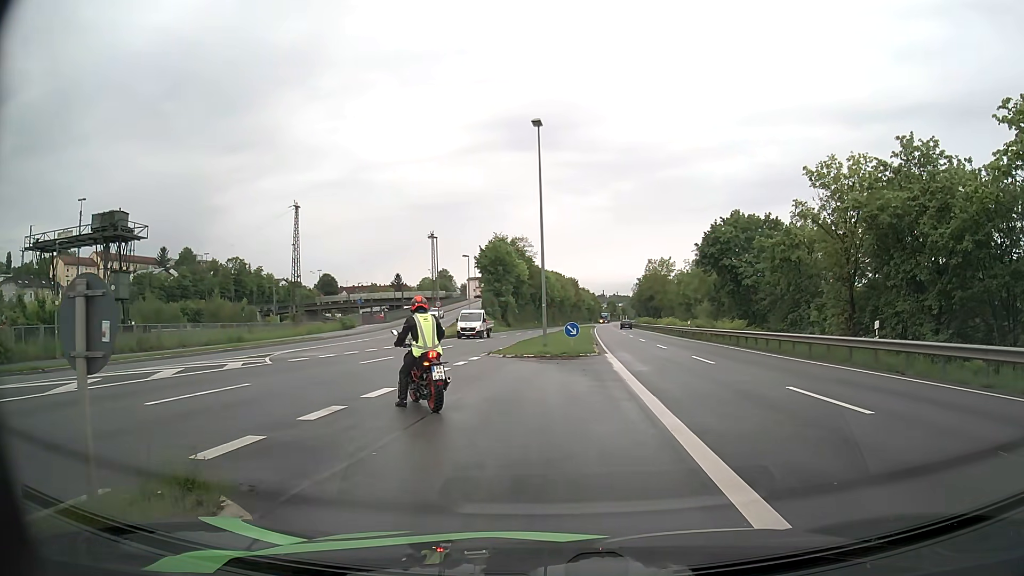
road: primary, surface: asphalt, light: Day
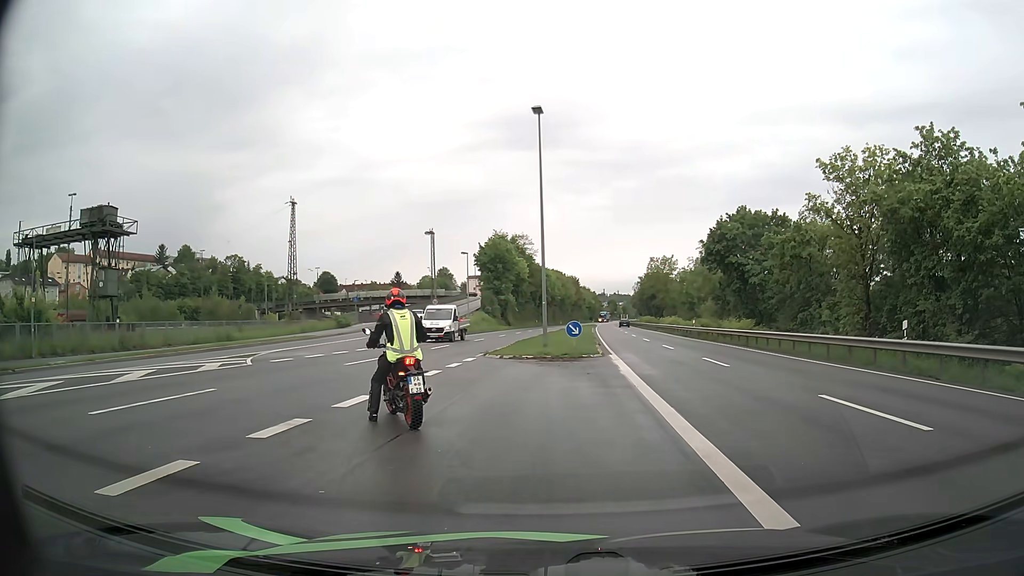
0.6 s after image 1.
(0.0, +1.6) m; 0°
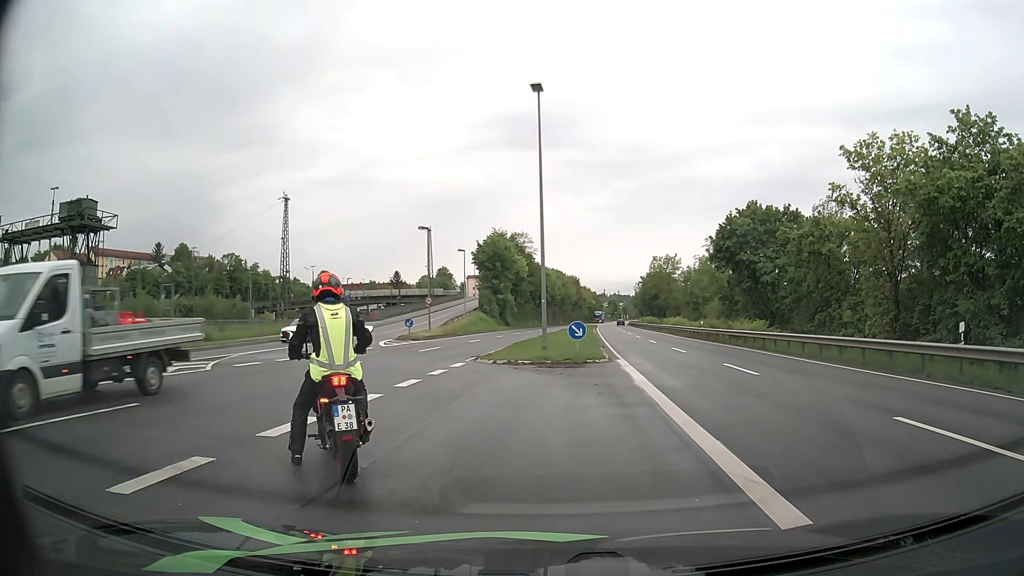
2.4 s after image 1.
(0.0, +2.7) m; -1°
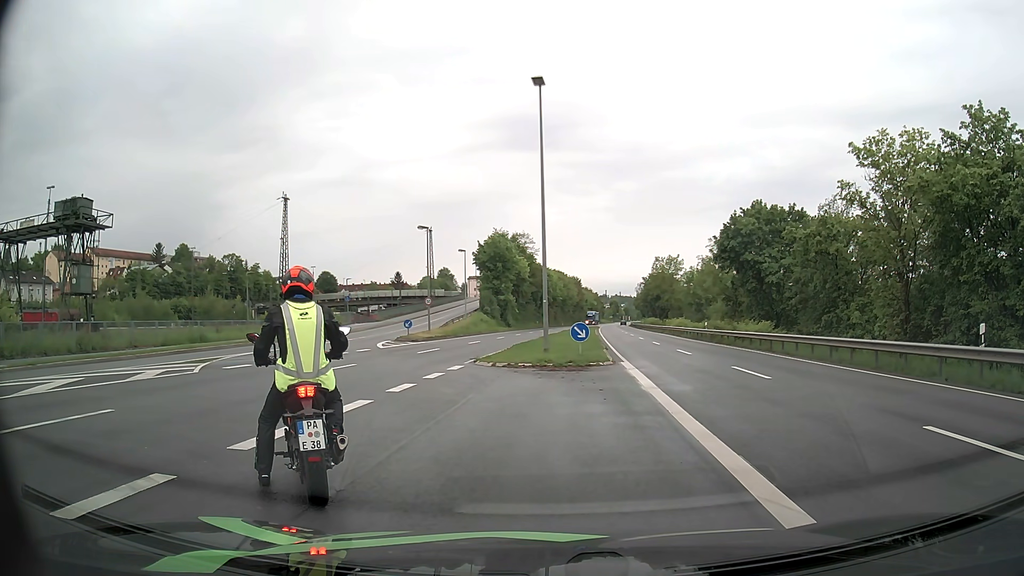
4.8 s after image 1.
(0.0, +0.8) m; 0°
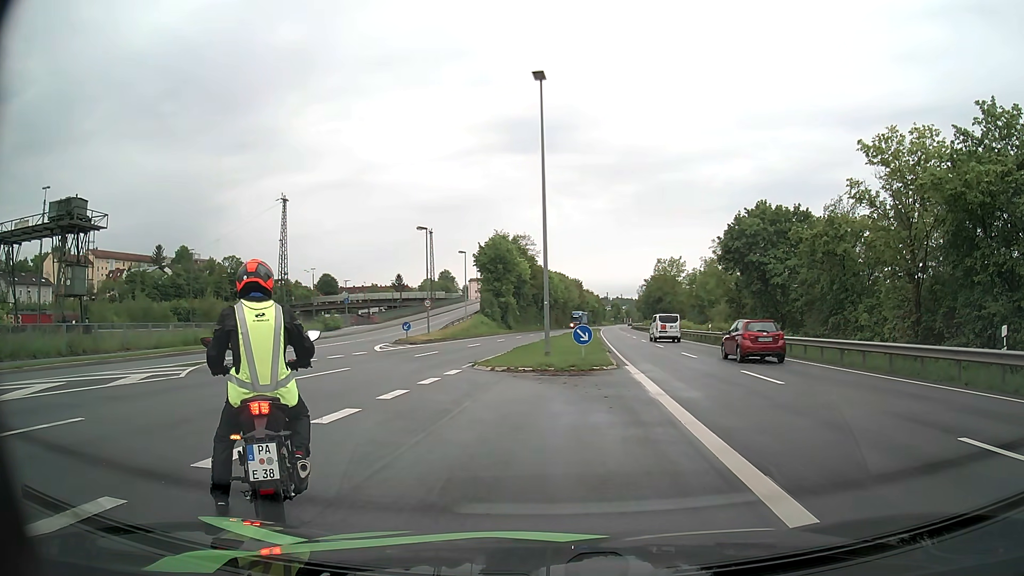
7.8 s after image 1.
(0.0, +0.8) m; 0°
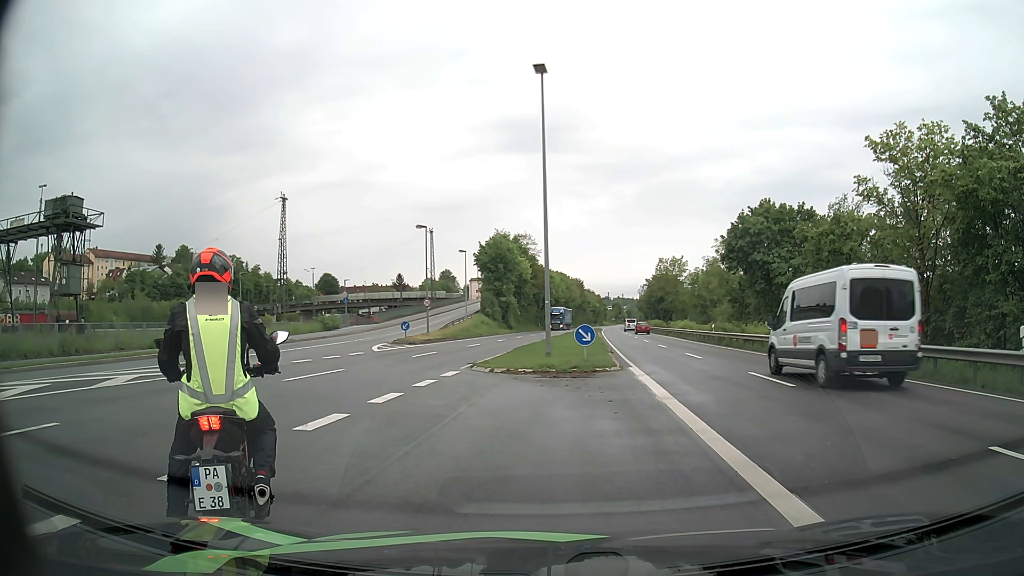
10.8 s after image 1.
(0.0, +0.7) m; 0°
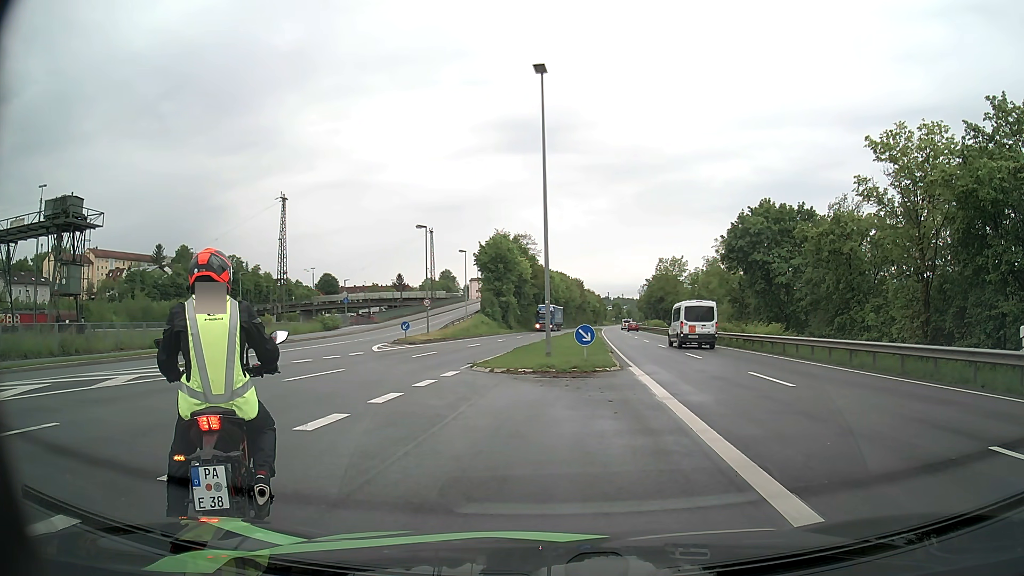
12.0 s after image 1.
(0.0, 0.0) m; 0°
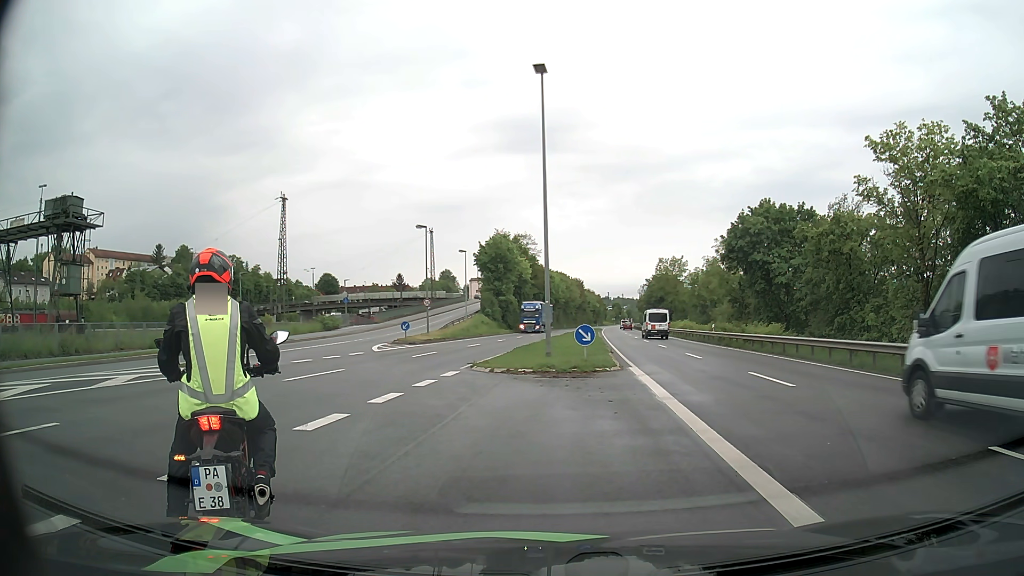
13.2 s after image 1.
(0.0, 0.0) m; 0°
(-1, +10) (-6, +19) (-9, +28) (-11, +38) (-12, +48) (-12, +58) (-12, +68) (-12, +78) (-12, +88) (-12, +98) m
